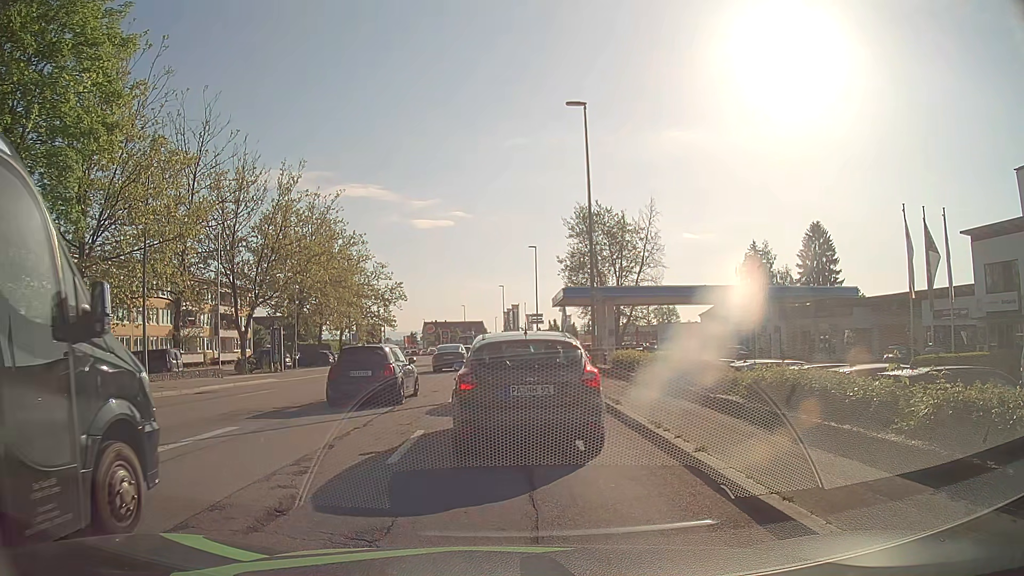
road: tertiary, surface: asphalt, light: Day
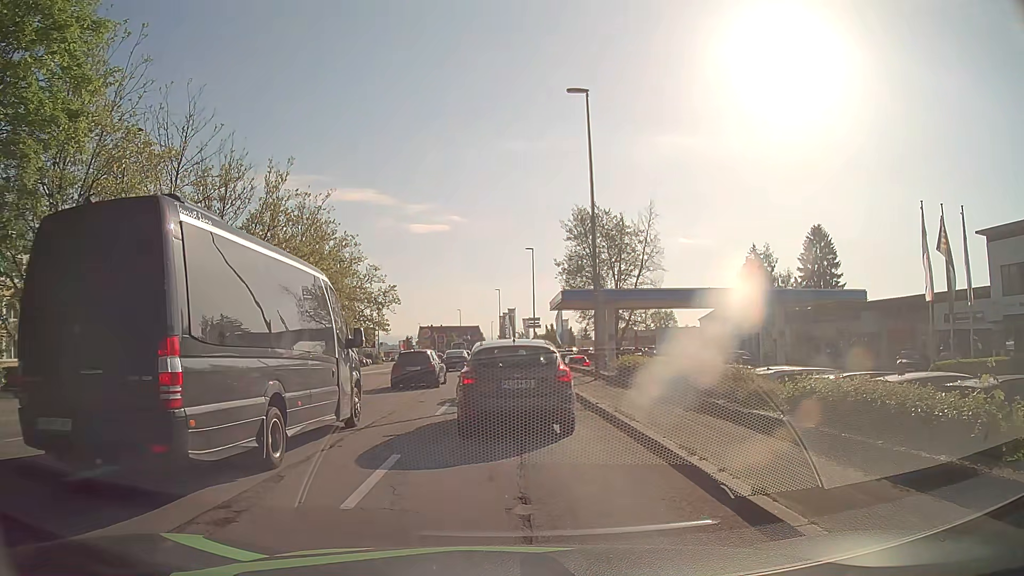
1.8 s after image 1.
(0.0, +2.0) m; -1°
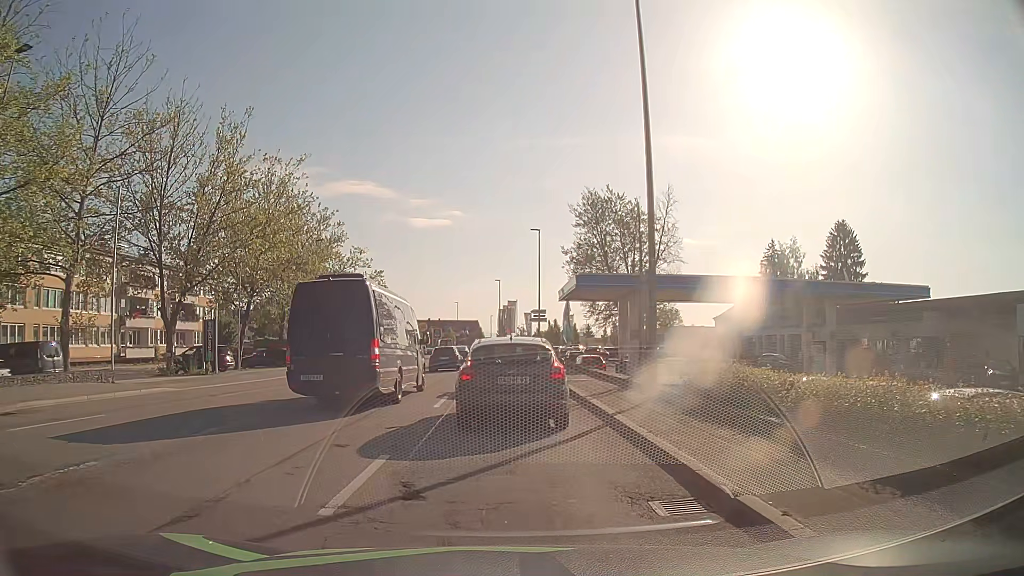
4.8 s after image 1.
(+0.2, +8.9) m; 0°
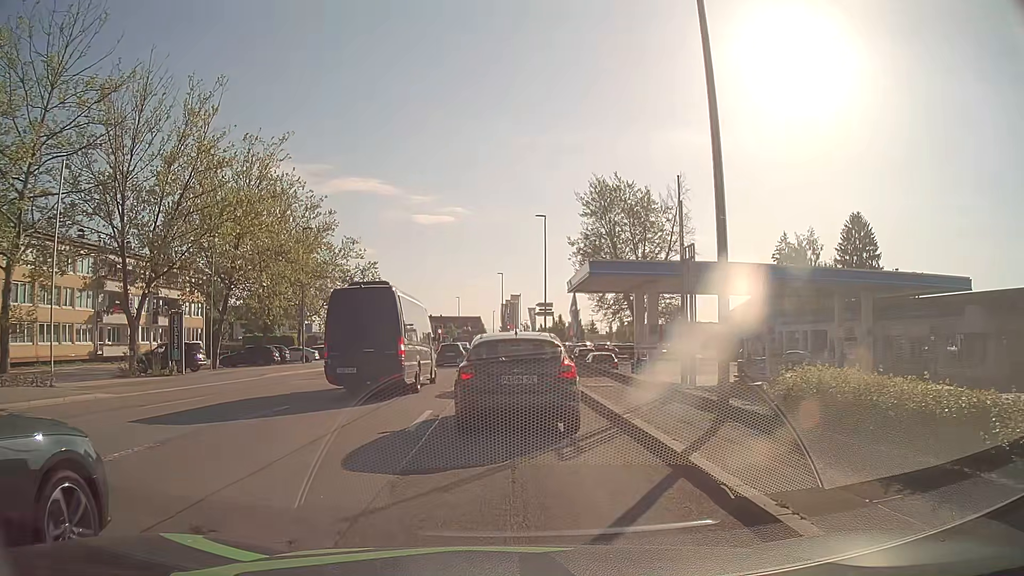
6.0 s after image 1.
(0.0, +4.5) m; +1°
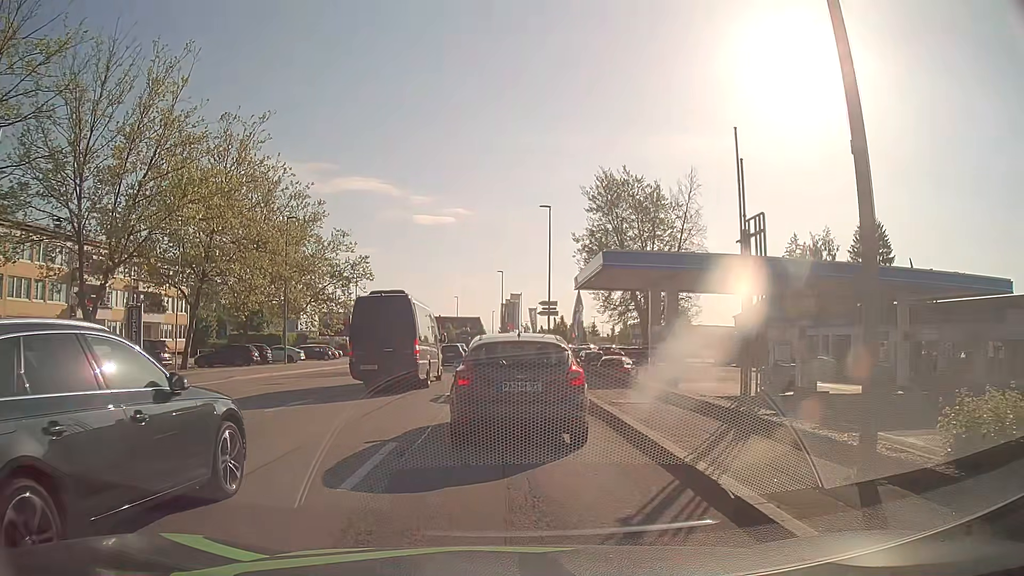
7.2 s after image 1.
(0.0, +4.1) m; 0°
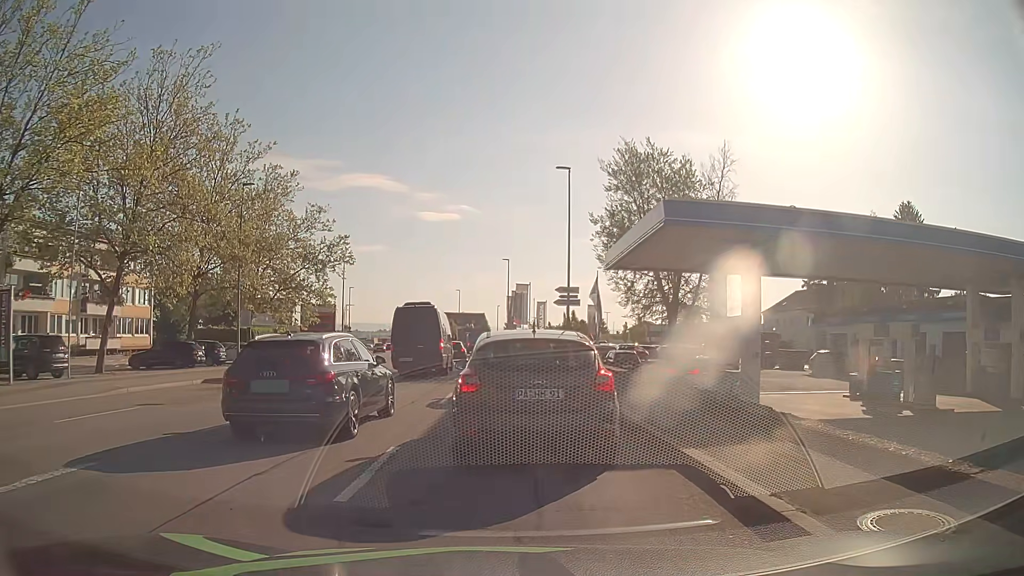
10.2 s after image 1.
(-0.2, +9.6) m; 0°
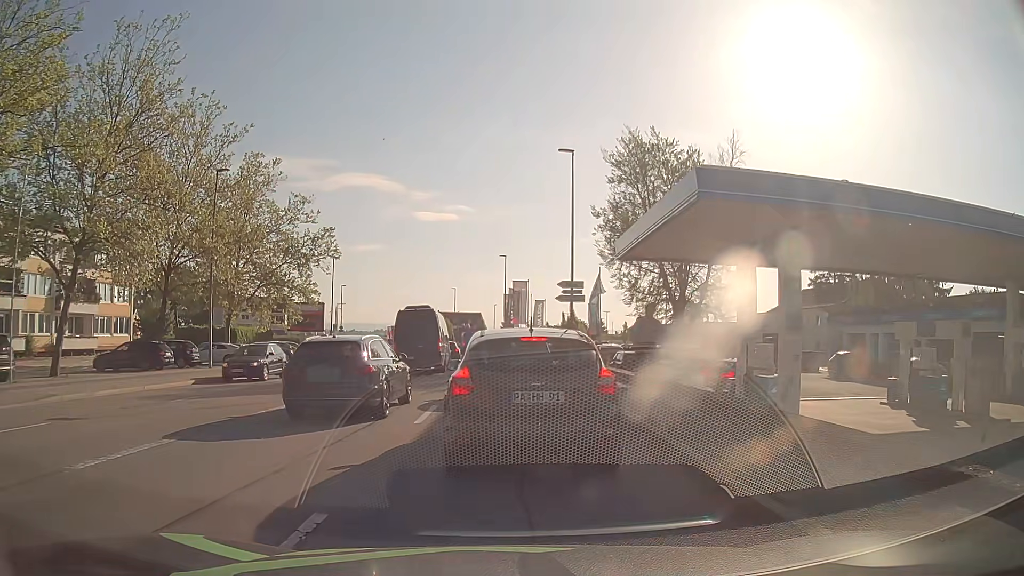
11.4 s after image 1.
(0.0, +3.4) m; -1°
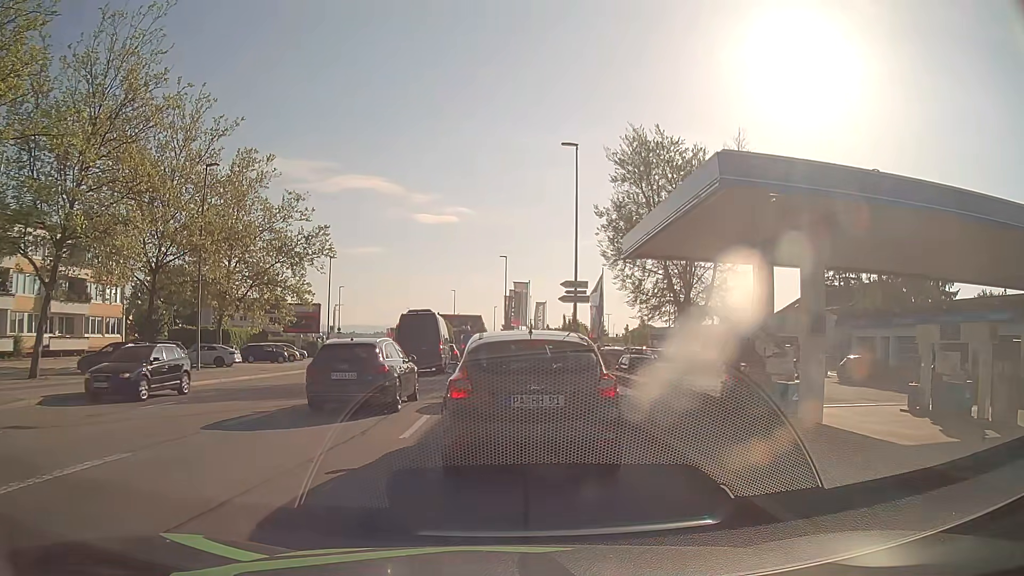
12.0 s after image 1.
(0.0, +1.5) m; -1°
